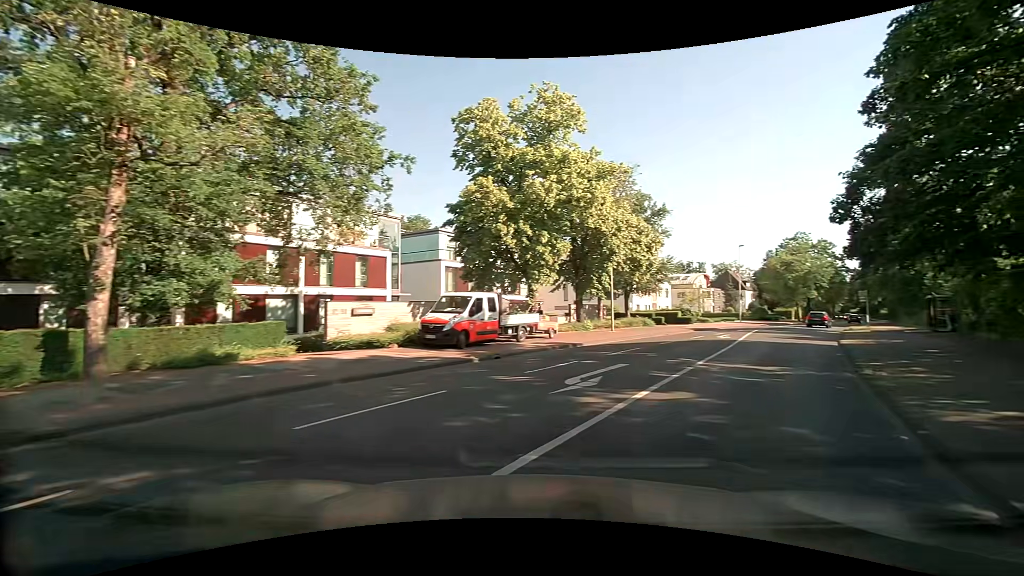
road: tertiary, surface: asphalt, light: Day
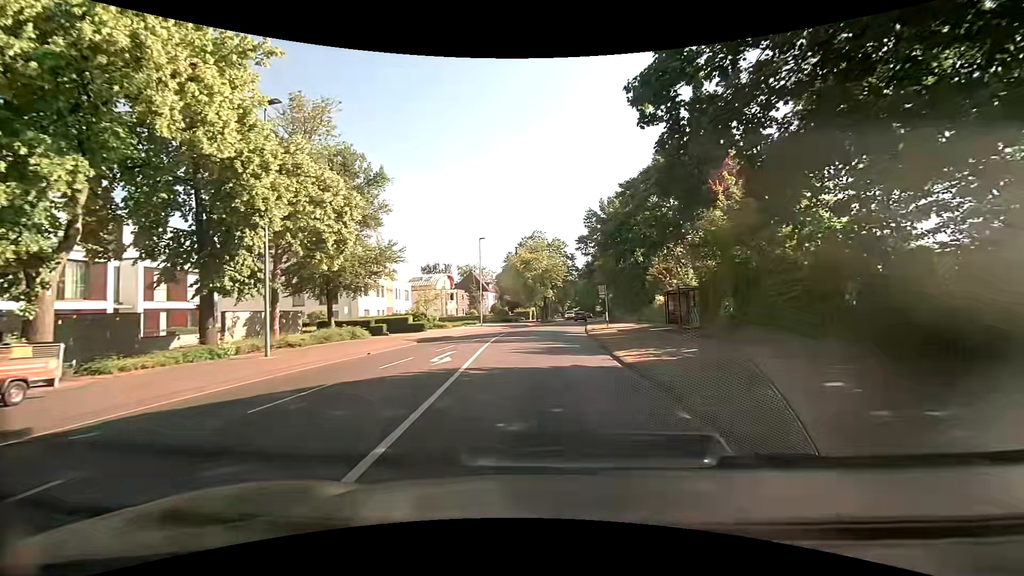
(+5.2, +13.7) m; +28°
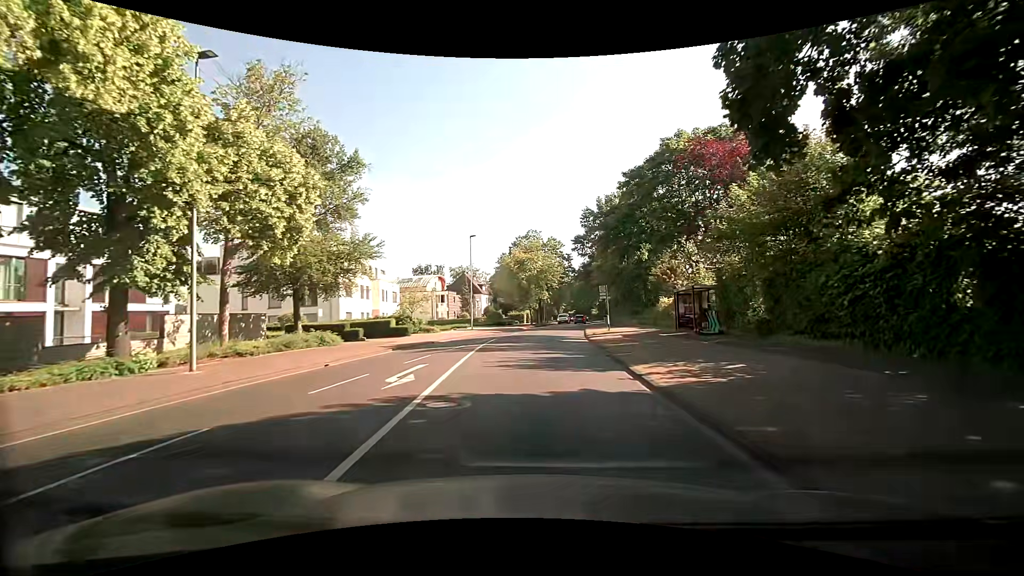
(0.0, +3.9) m; +1°
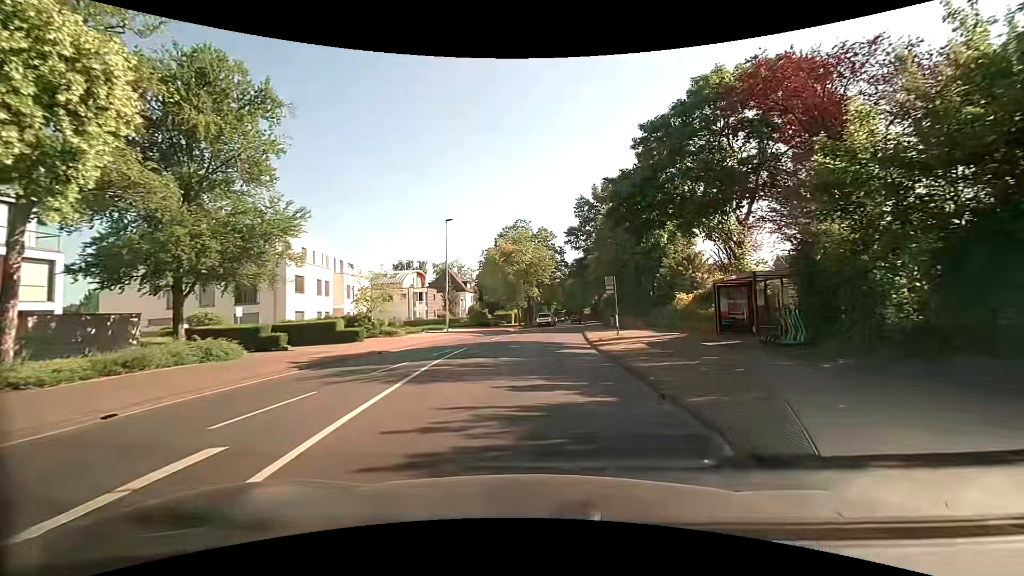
(+0.1, +9.0) m; +2°
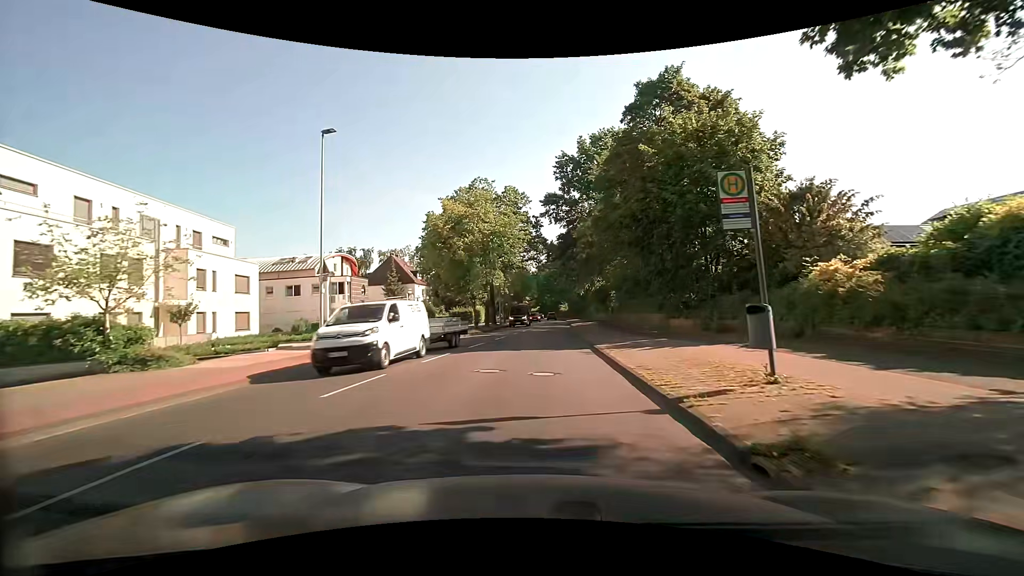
(+0.2, +21.8) m; +2°
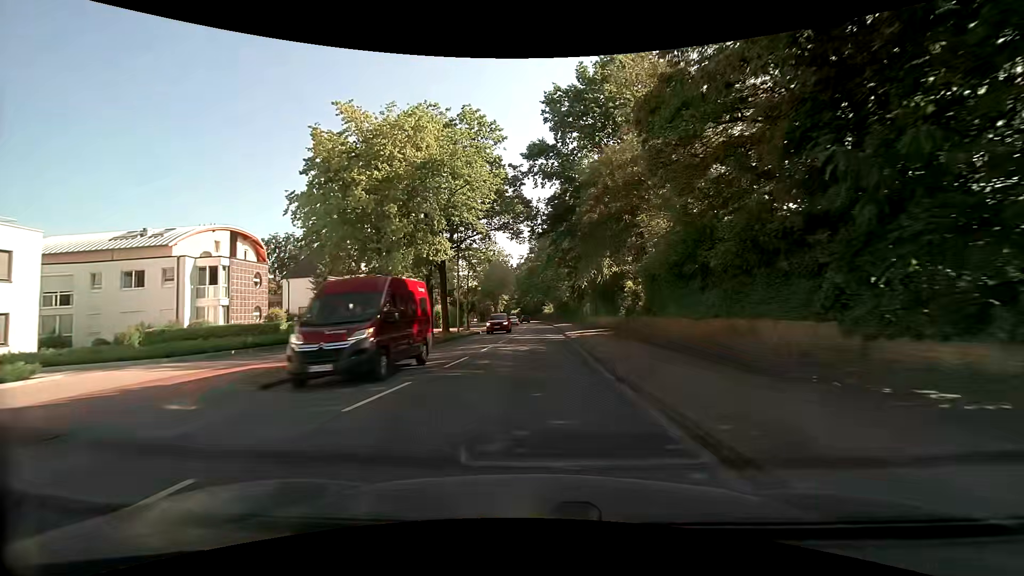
(+0.5, +19.3) m; +3°
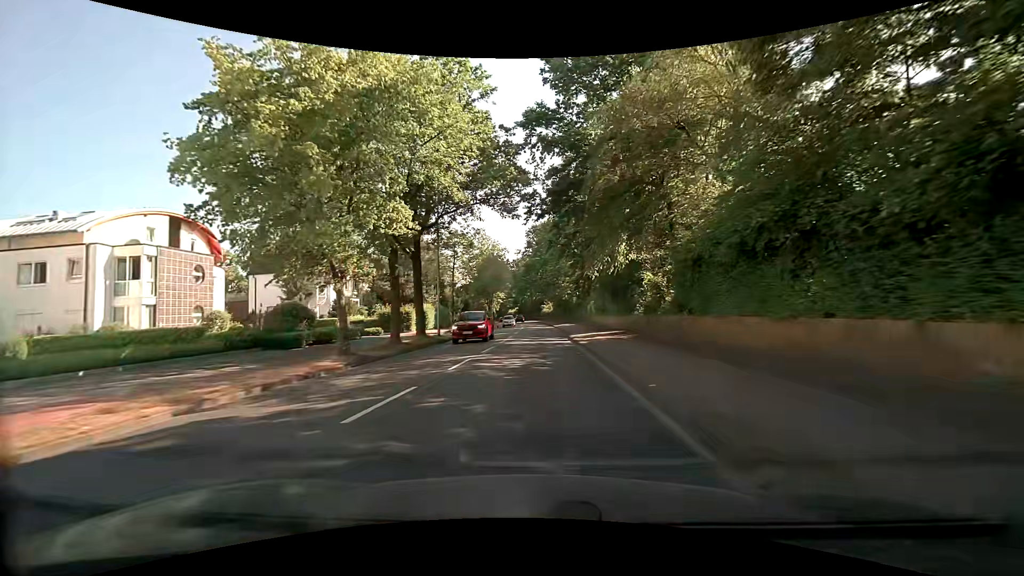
(0.0, +7.0) m; 0°
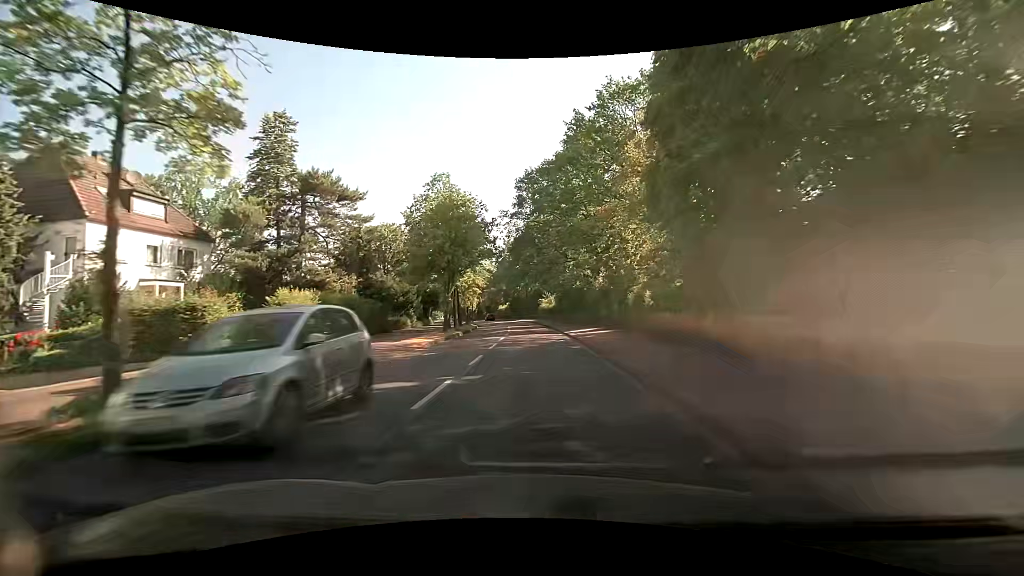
(+0.1, +29.4) m; +1°
(0, +10) (0, +20) (-1, +30) (-1, +40) (-2, +50) (-3, +60) (-4, +70) (-5, +80) (-7, +90) (-9, +99) m
